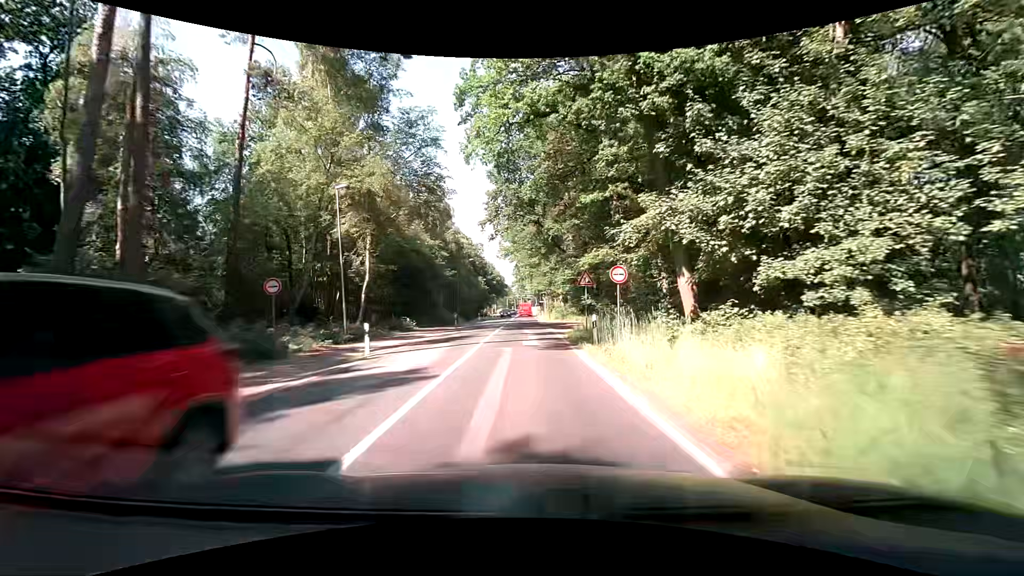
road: secondary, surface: asphalt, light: Day
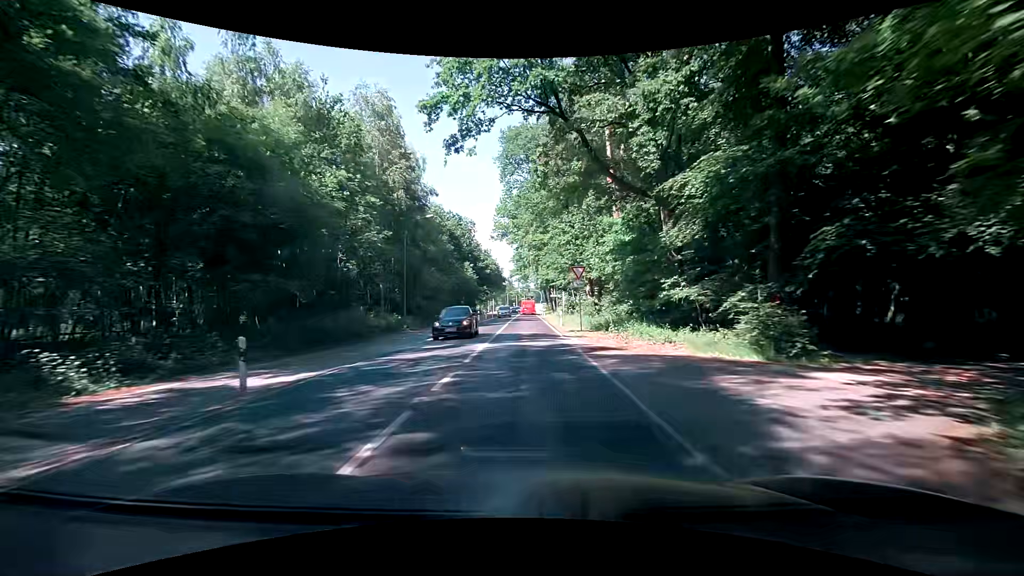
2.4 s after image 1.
(-0.1, +29.8) m; -1°
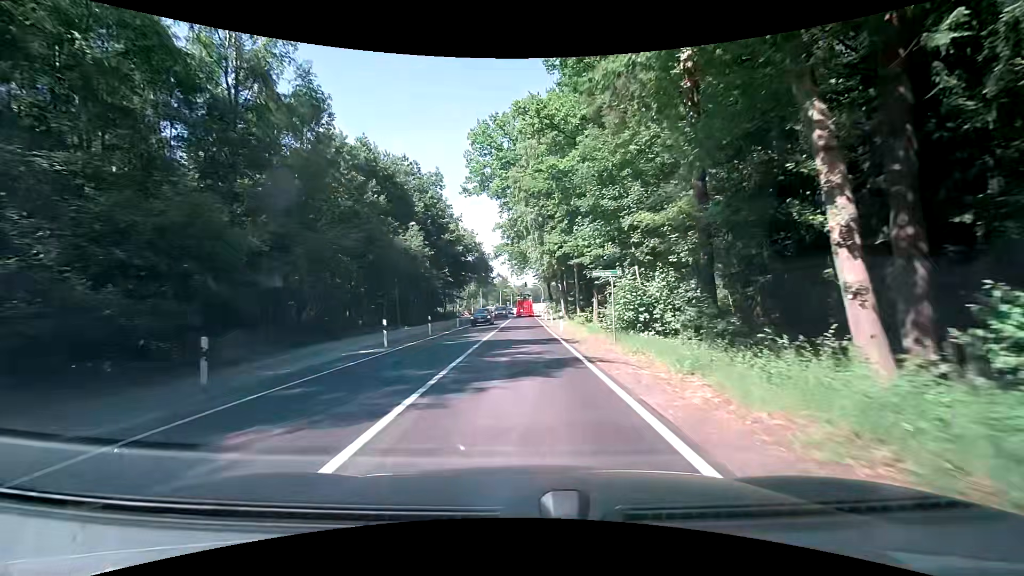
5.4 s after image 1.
(+0.4, +37.4) m; +1°
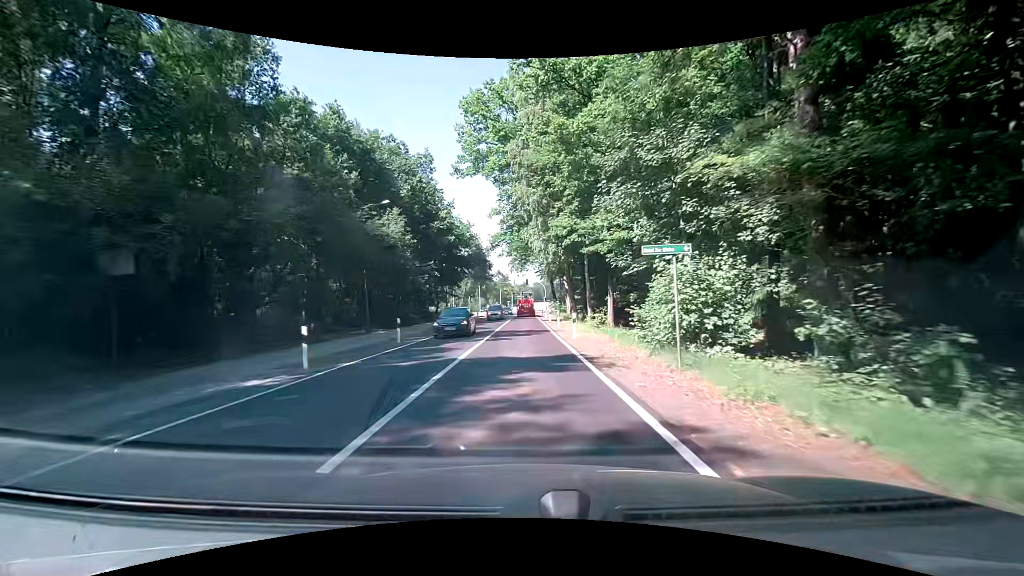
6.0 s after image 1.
(0.0, +7.5) m; -1°
